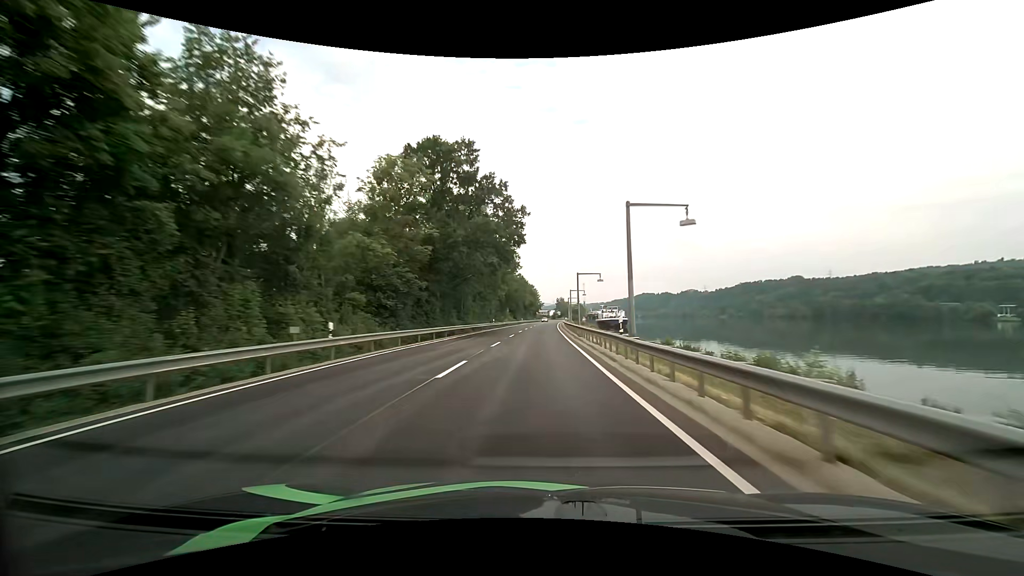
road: primary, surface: asphalt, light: Day
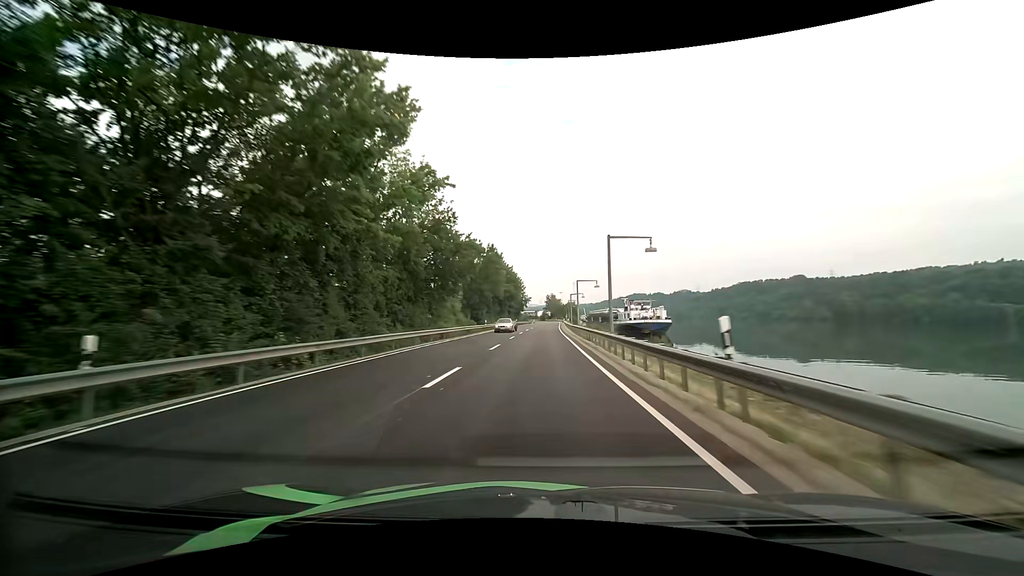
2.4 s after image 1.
(+0.5, +61.4) m; +1°
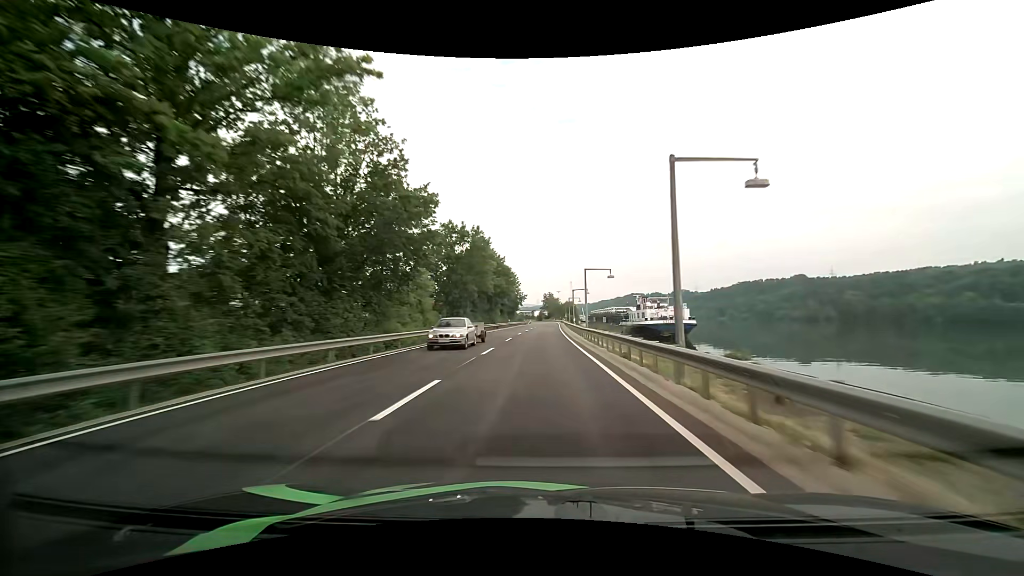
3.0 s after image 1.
(+0.1, +15.2) m; 0°
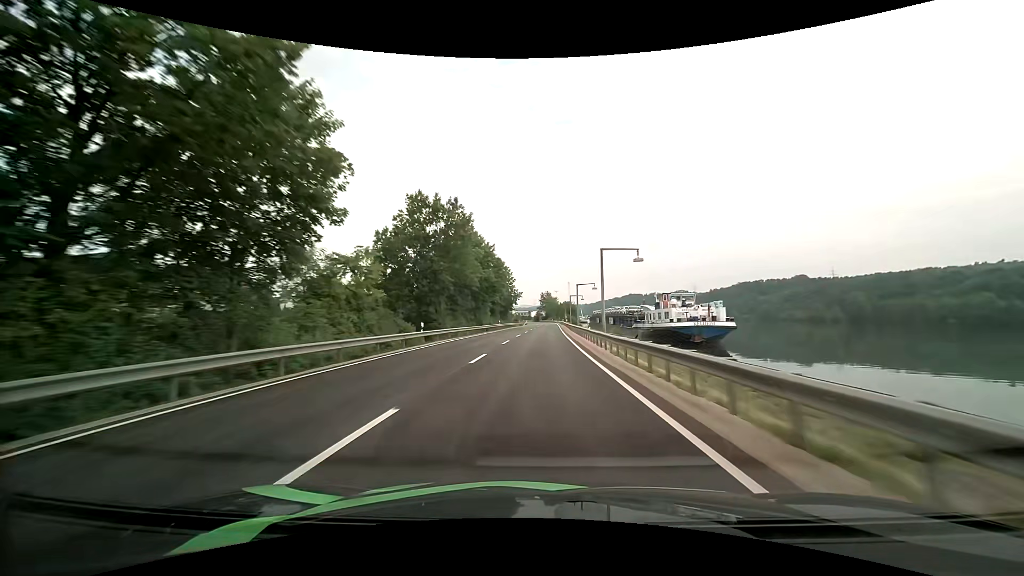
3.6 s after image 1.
(+0.1, +15.2) m; 0°
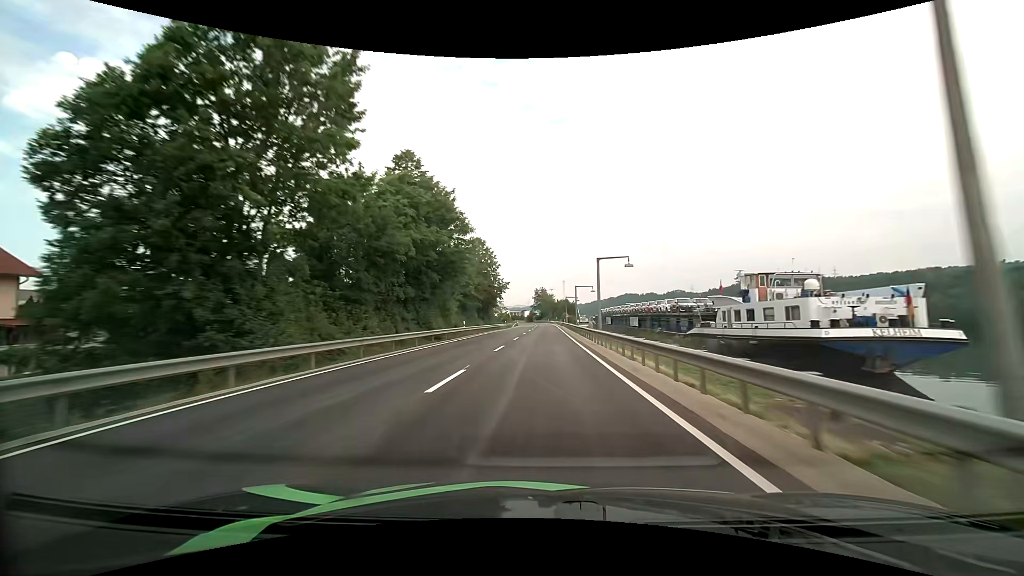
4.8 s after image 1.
(+0.2, +30.4) m; +1°
